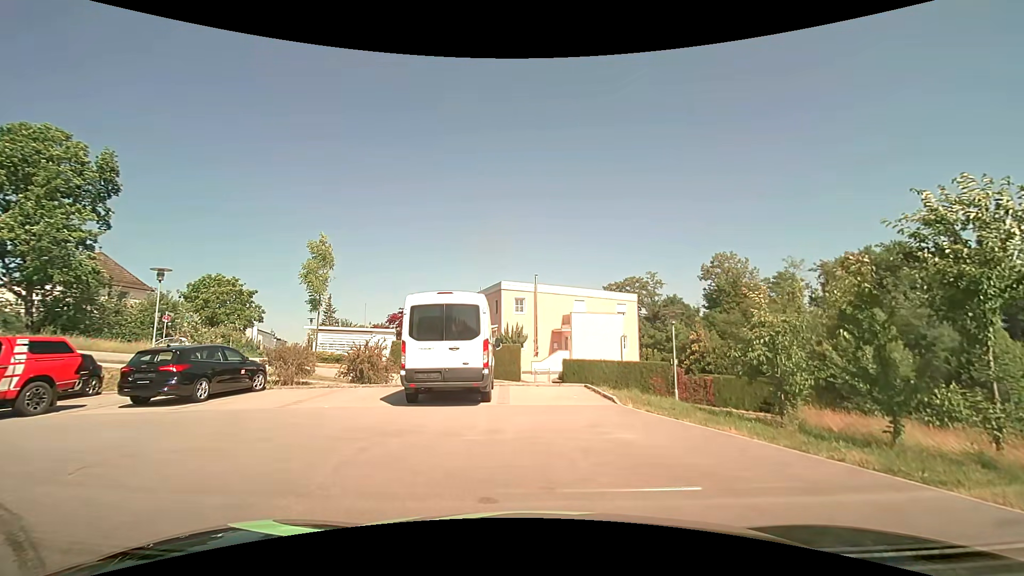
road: residential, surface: asphalt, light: Day
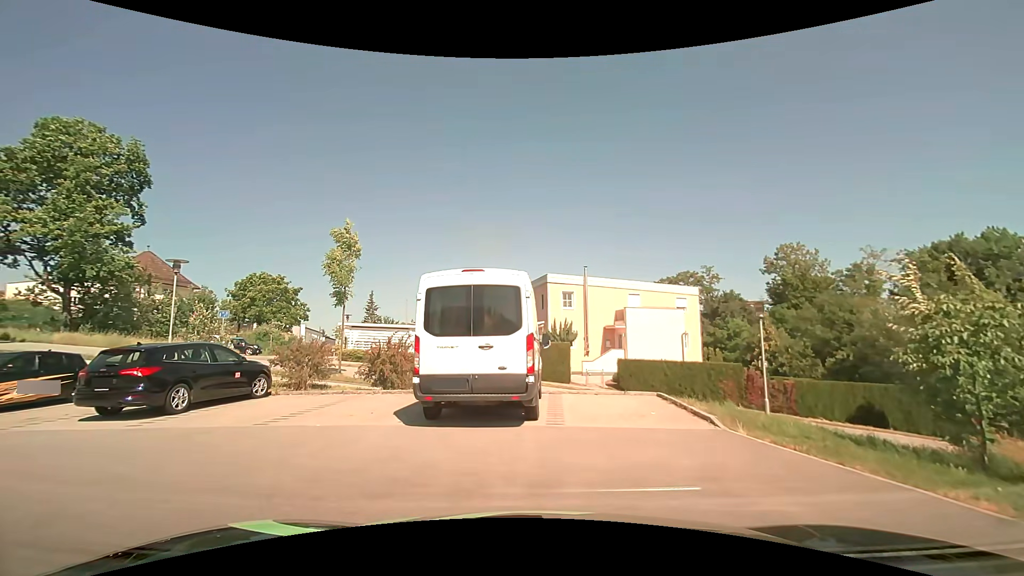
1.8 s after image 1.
(-0.1, +3.2) m; -5°
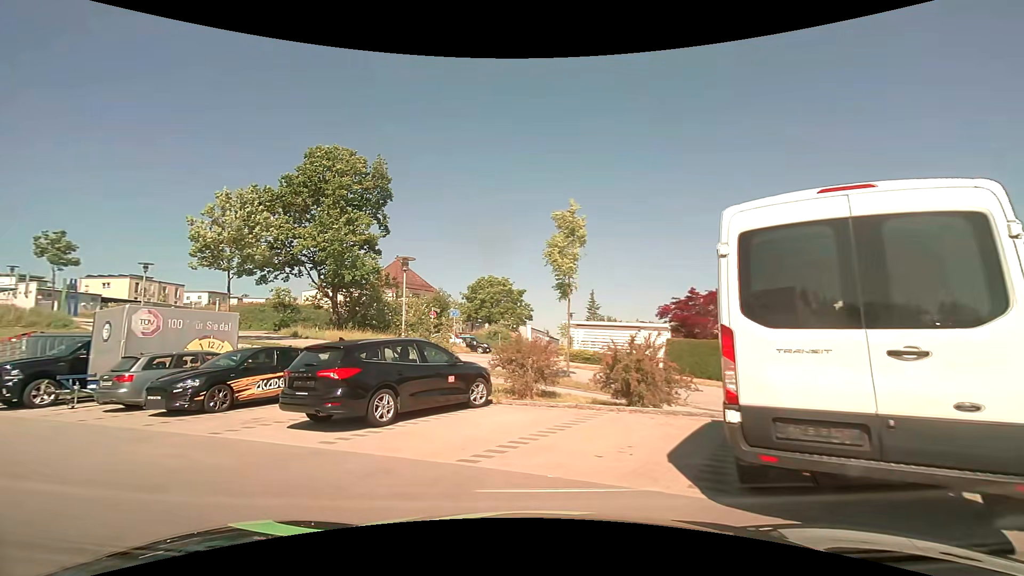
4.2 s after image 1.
(-0.8, +3.9) m; -26°
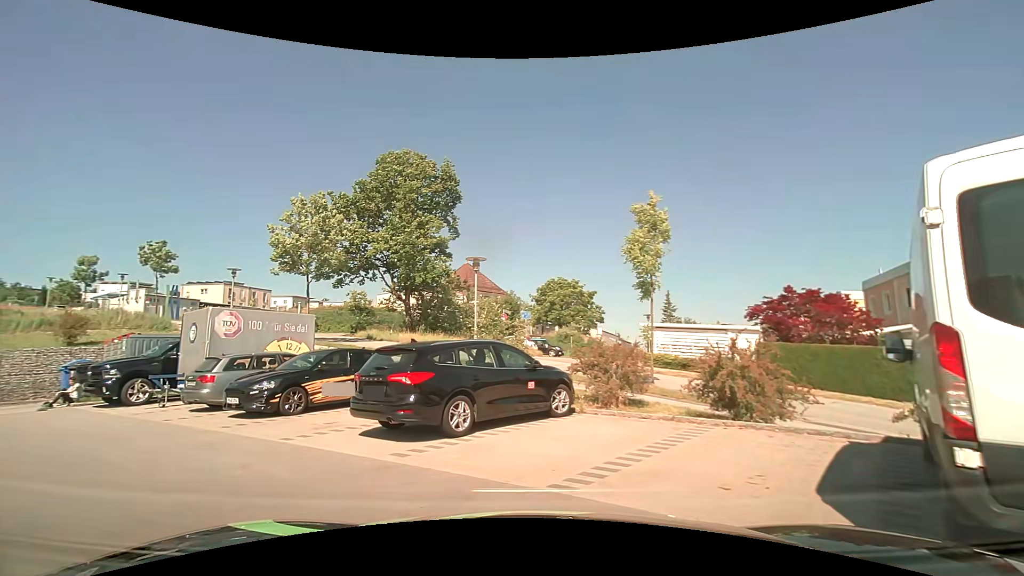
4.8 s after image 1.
(0.0, +1.0) m; -7°
